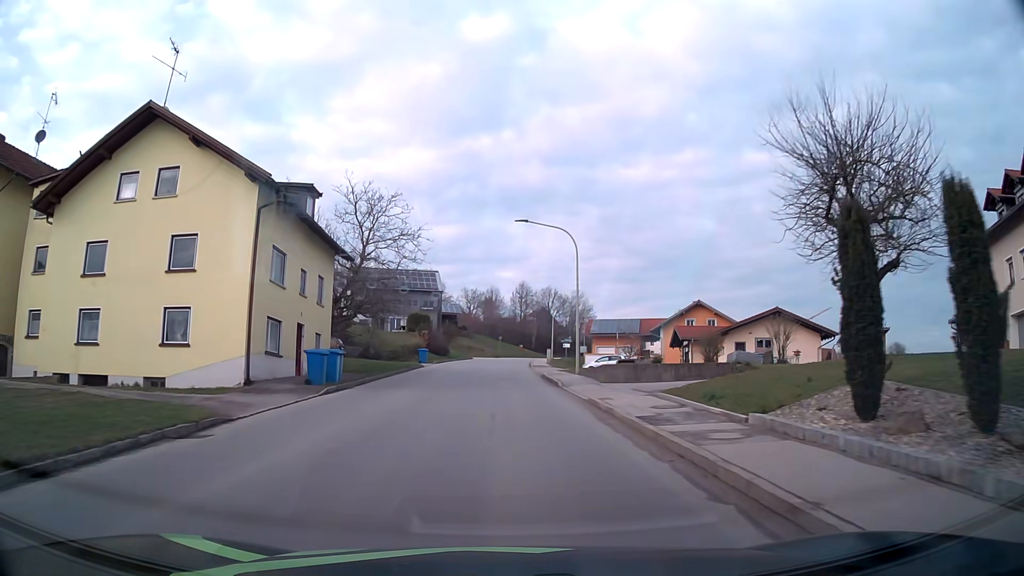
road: tertiary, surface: asphalt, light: Day
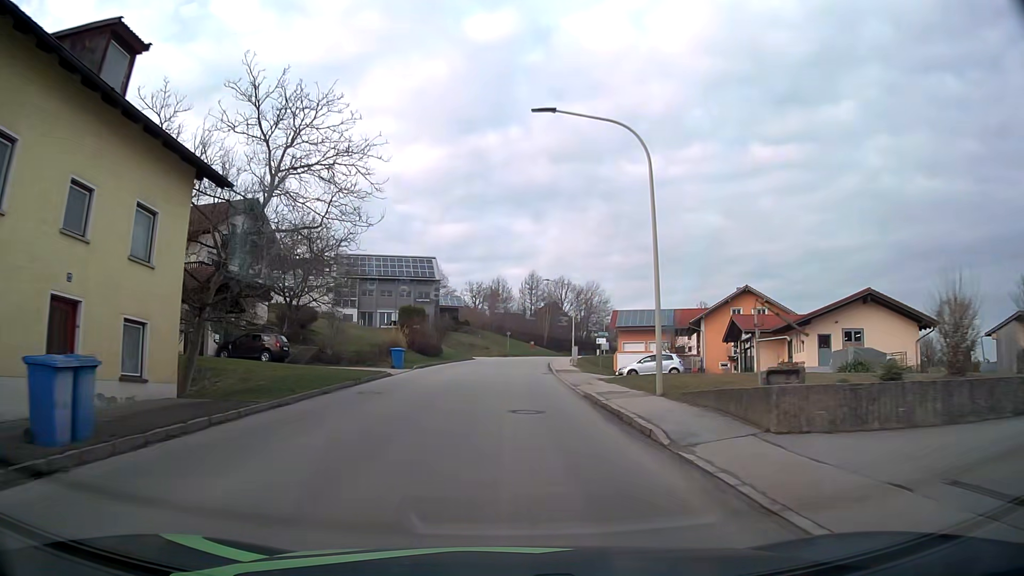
(-0.1, +15.3) m; -1°
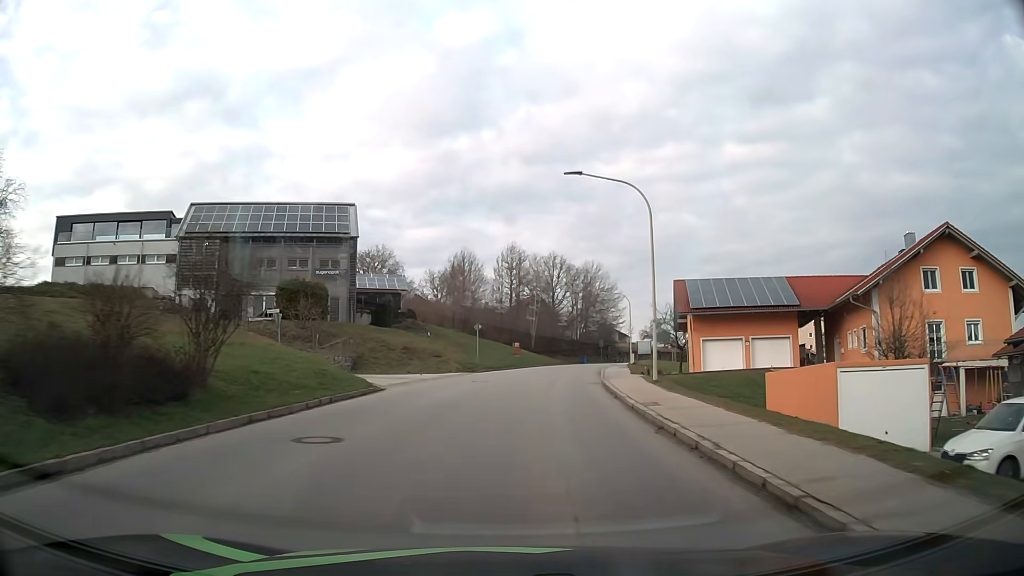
(+0.3, +39.6) m; +2°
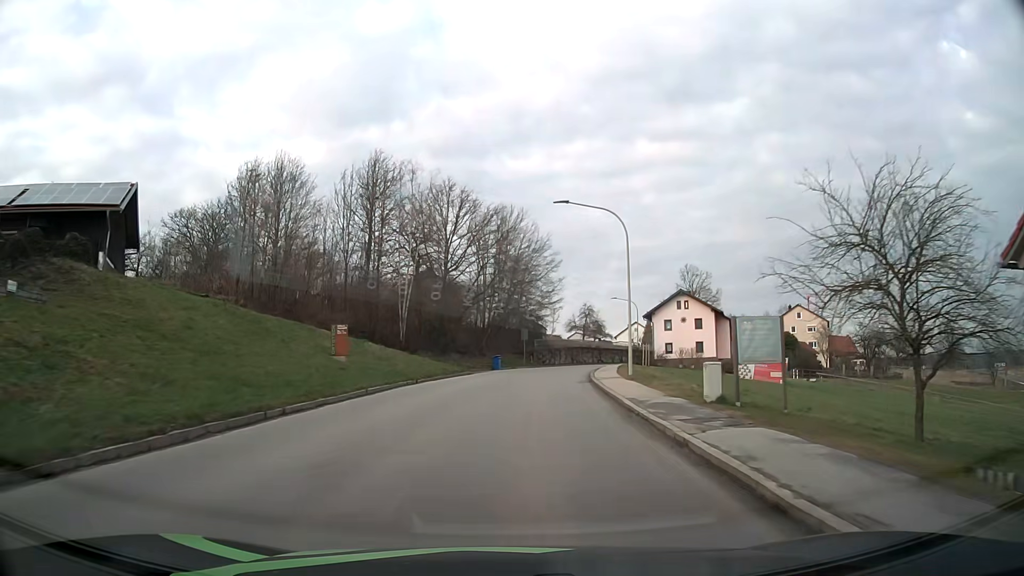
(+3.6, +40.9) m; +9°
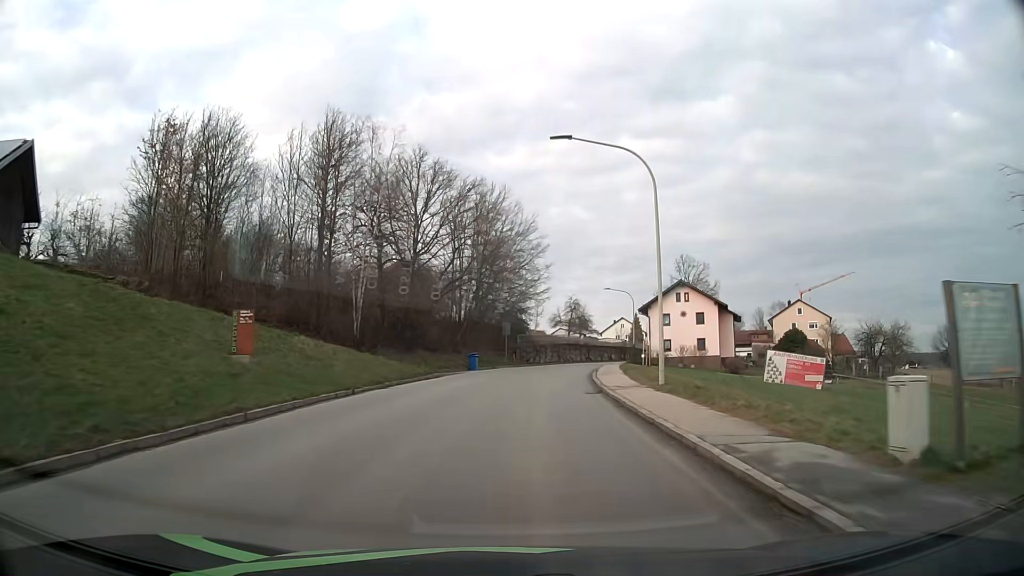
(+0.1, +8.4) m; +2°
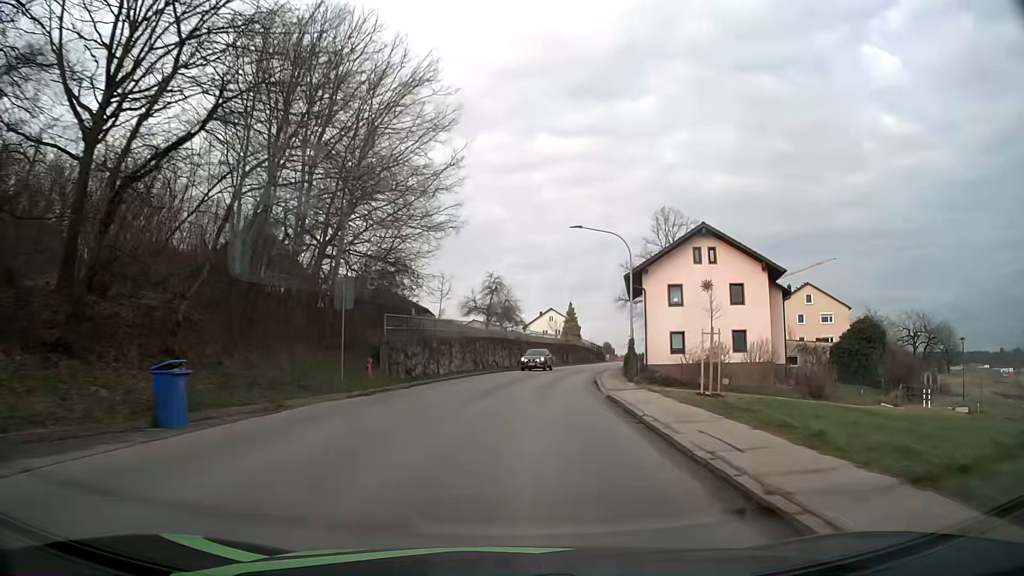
(+2.1, +33.9) m; +7°
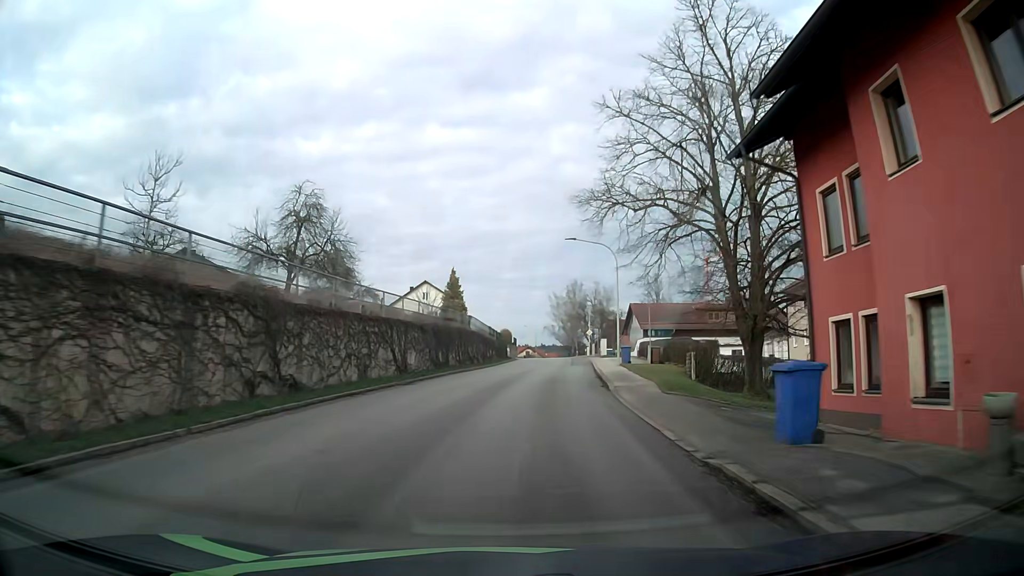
(+3.6, +41.5) m; +10°
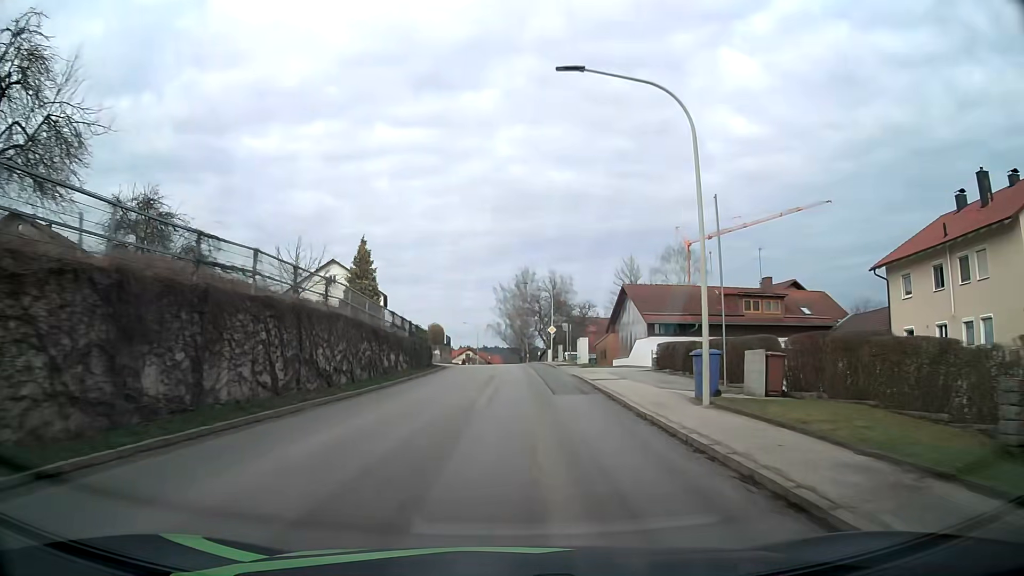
(+1.3, +24.8) m; +5°
(0, +10) (0, +20) (+1, +30) (+1, +40) (+1, +50) (0, +60) (0, +70) (-2, +80) (-3, +90) (-5, +100) m
